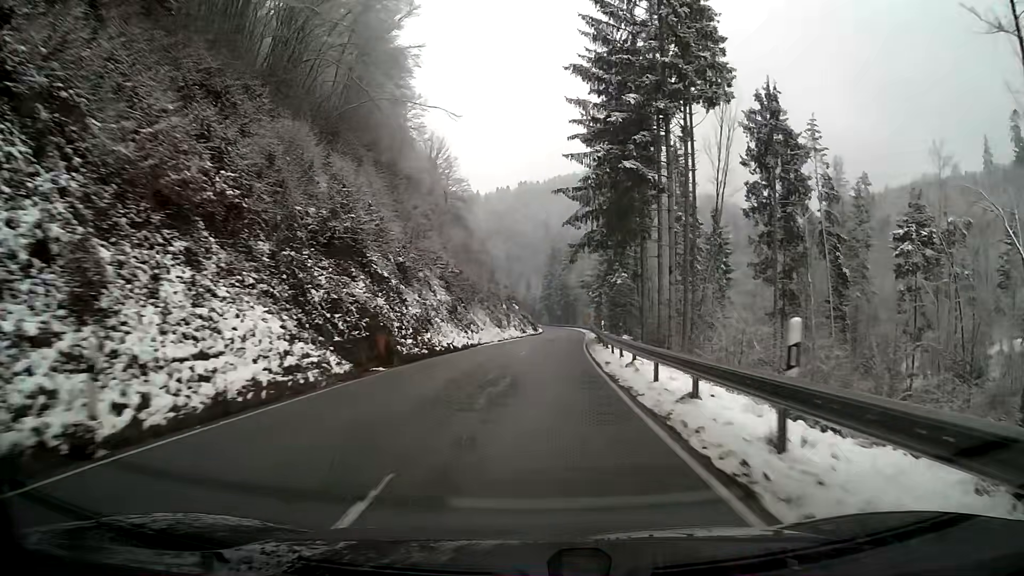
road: secondary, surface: asphalt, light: Day
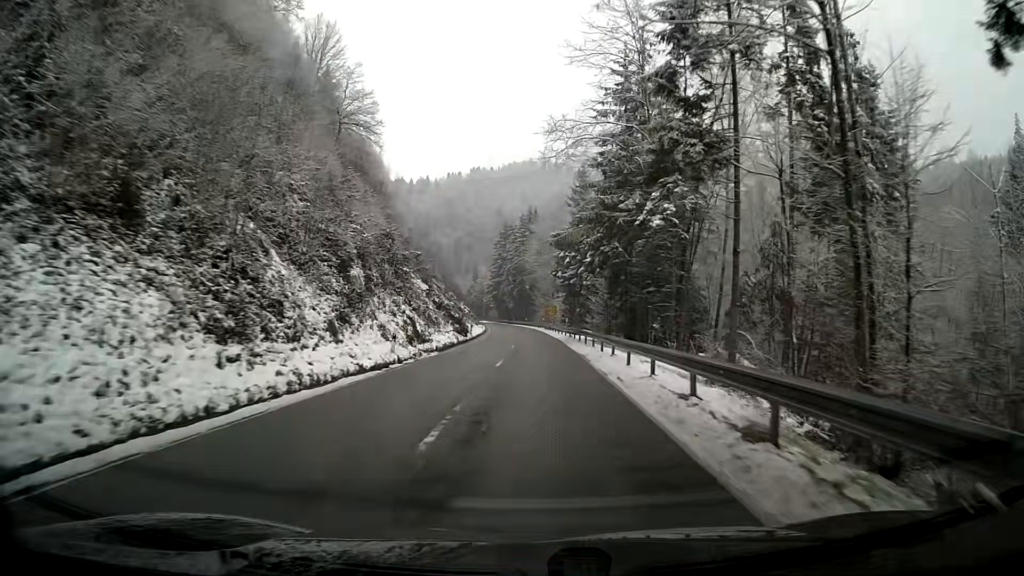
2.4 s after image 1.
(+1.6, +43.9) m; +4°
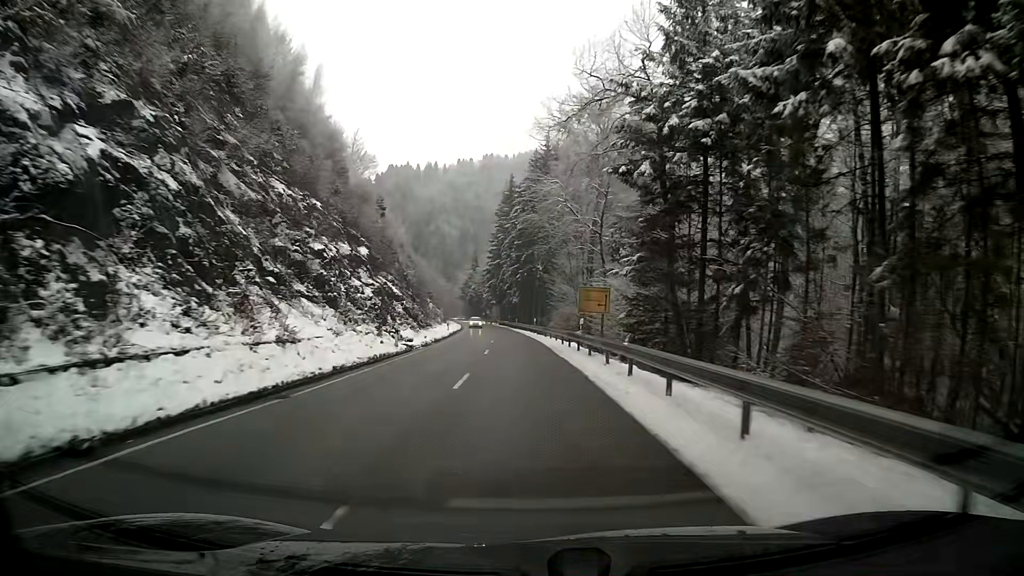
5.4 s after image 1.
(-0.5, +55.9) m; -2°
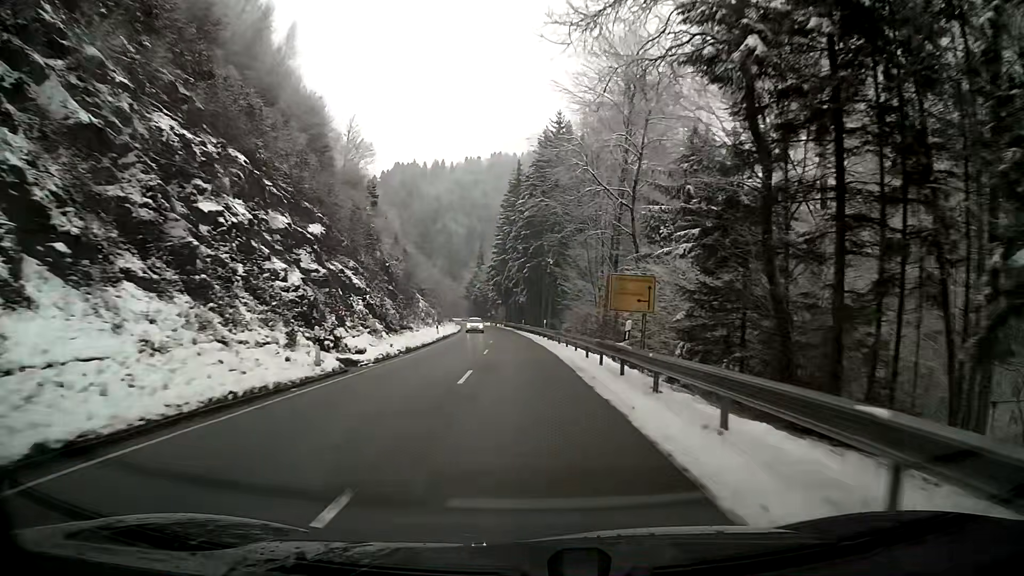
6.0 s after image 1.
(-0.1, +11.3) m; -1°
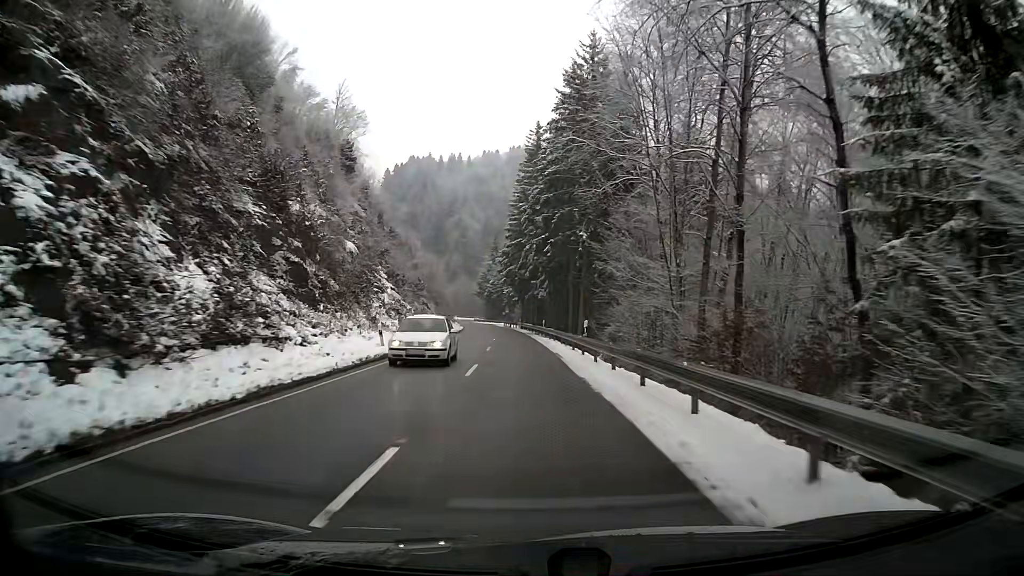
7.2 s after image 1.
(-0.3, +22.7) m; -1°
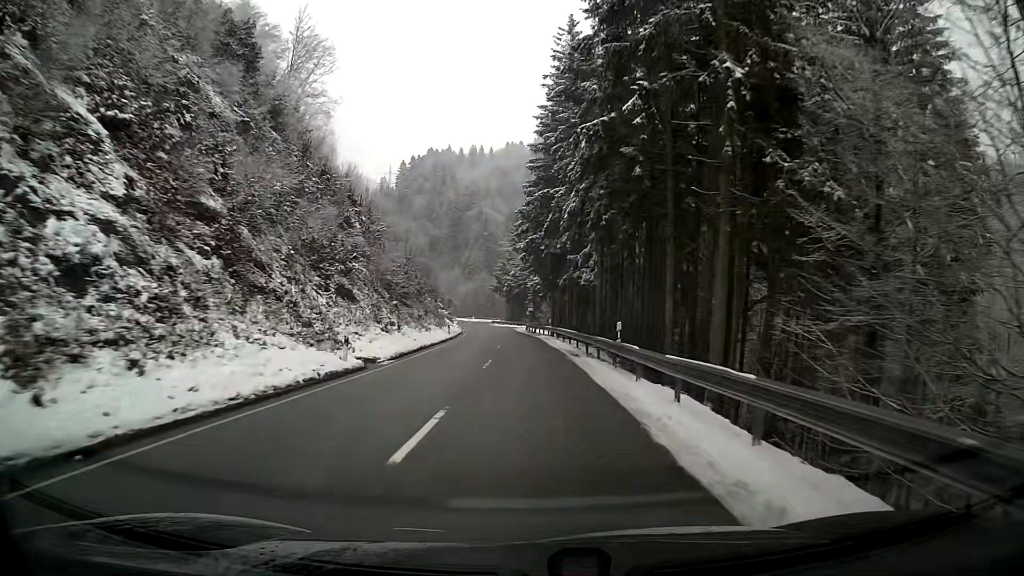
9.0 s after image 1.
(-0.6, +34.4) m; -2°
